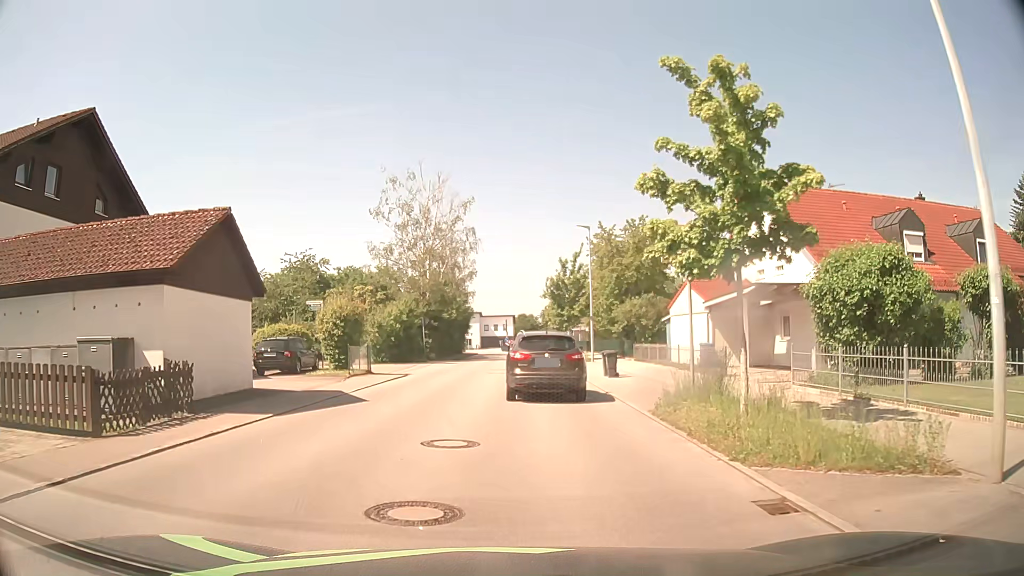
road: unclassified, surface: asphalt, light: Day
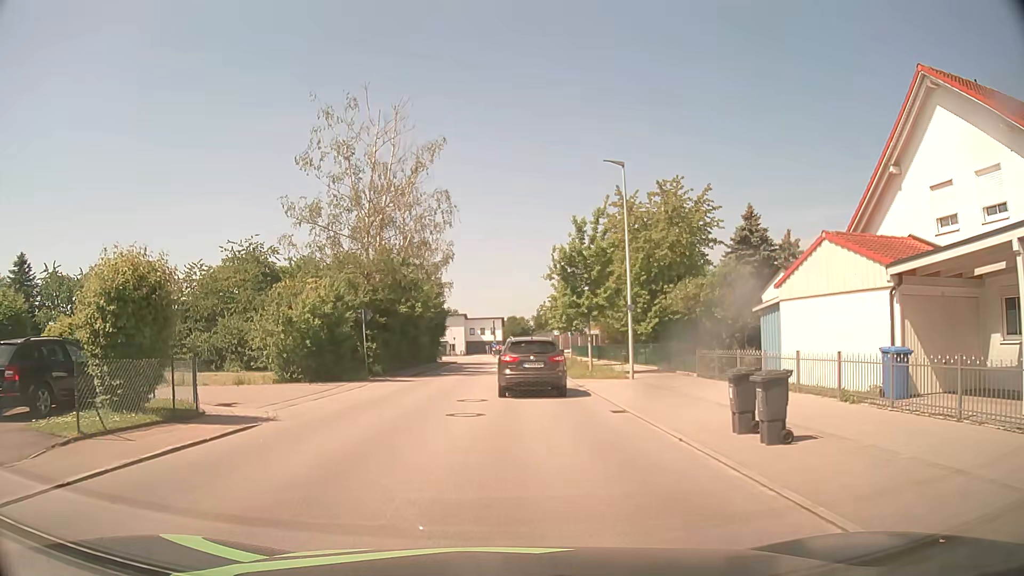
(+0.2, +15.5) m; +1°
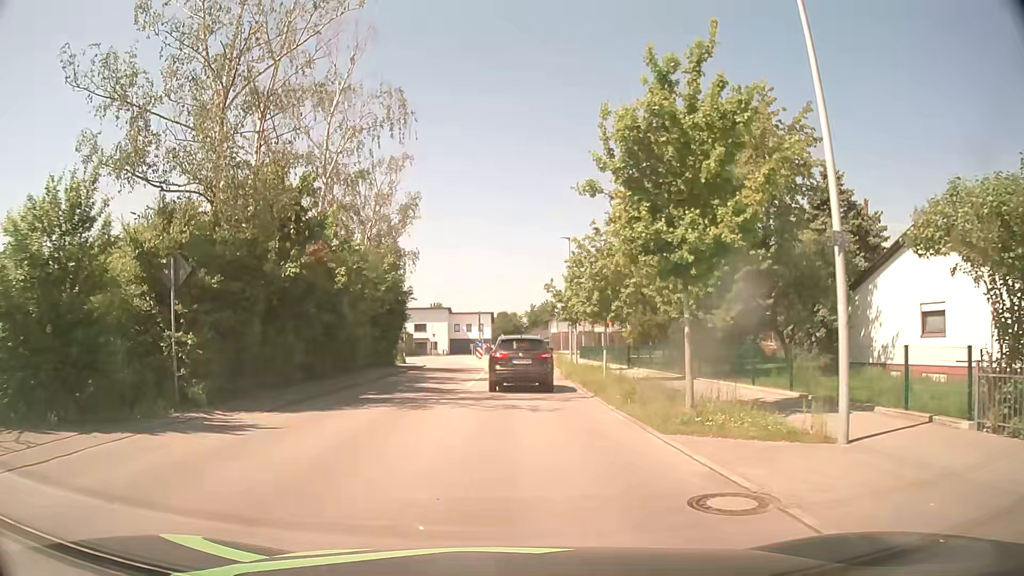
(+0.1, +16.5) m; +1°
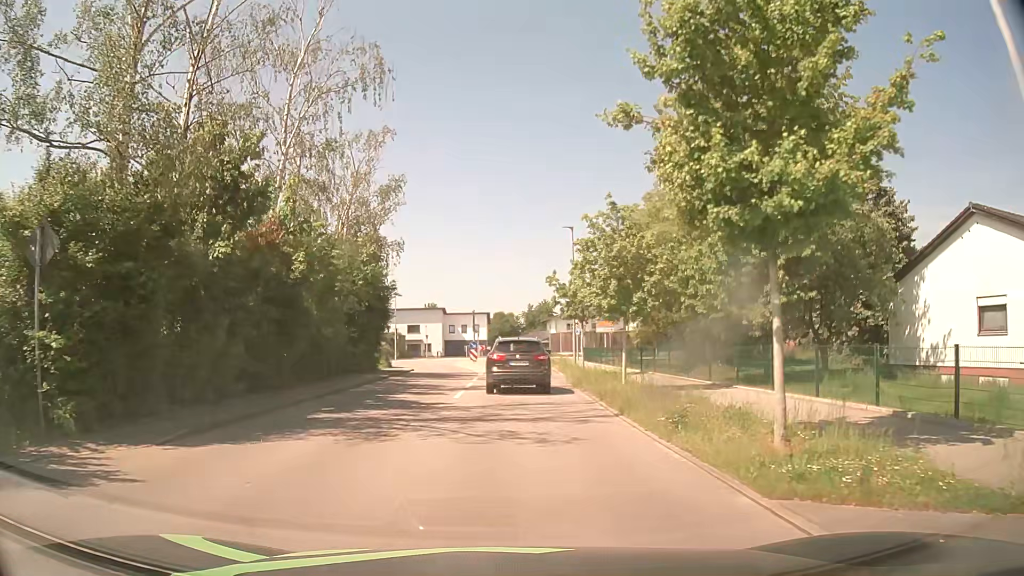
(0.0, +4.2) m; 0°
